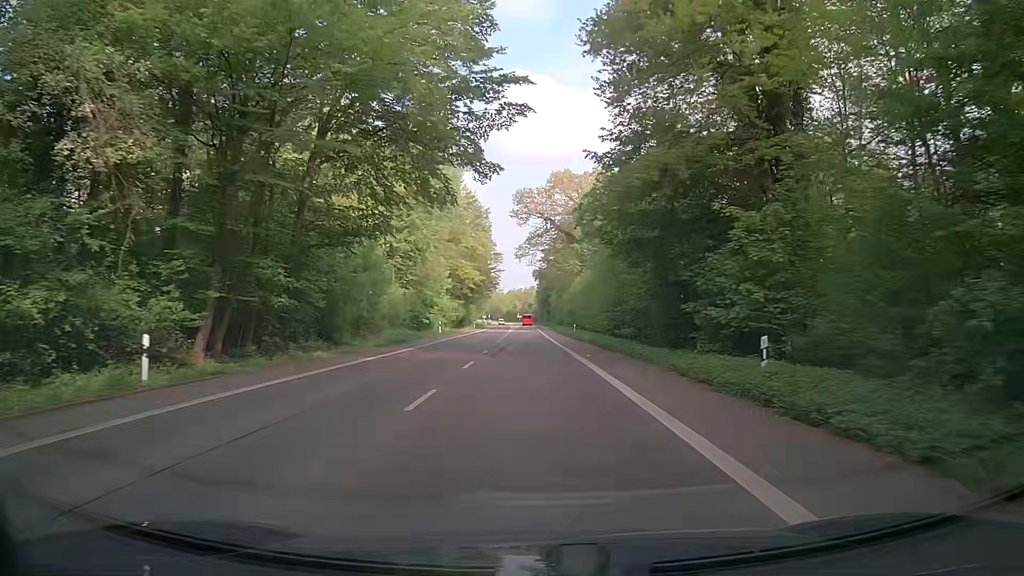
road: secondary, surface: asphalt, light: Day
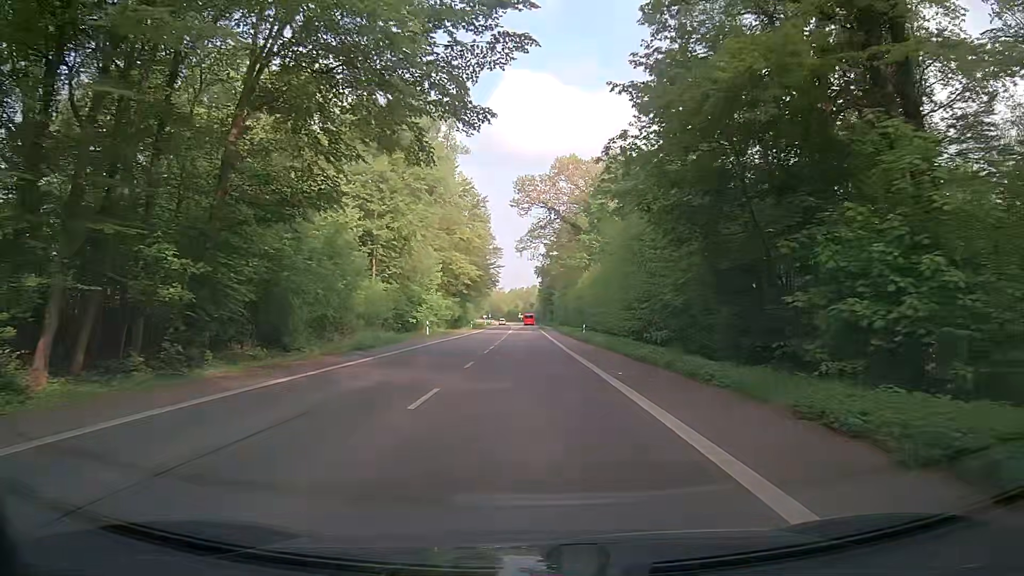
(-0.1, +8.8) m; -1°
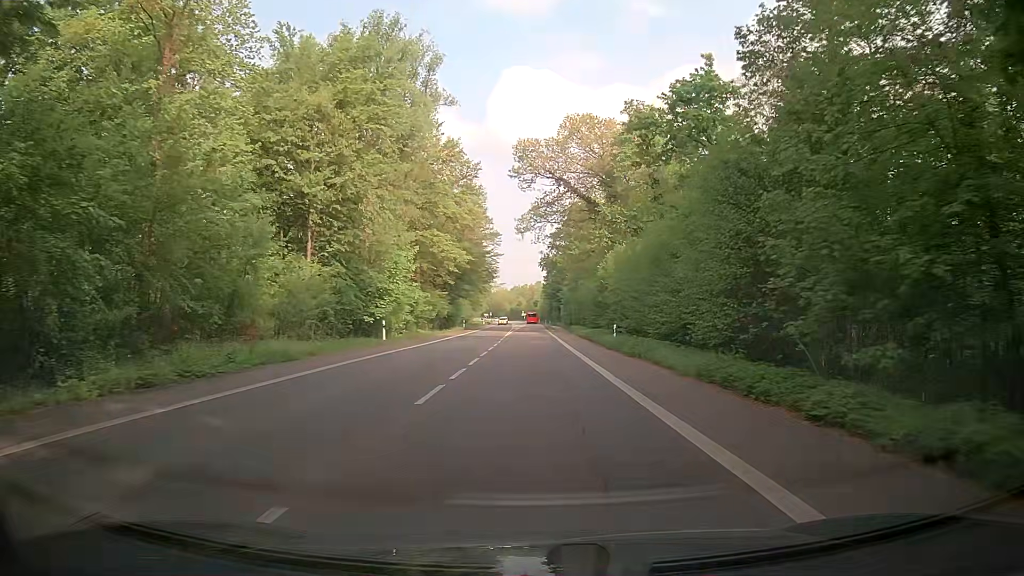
(-0.1, +17.5) m; -1°
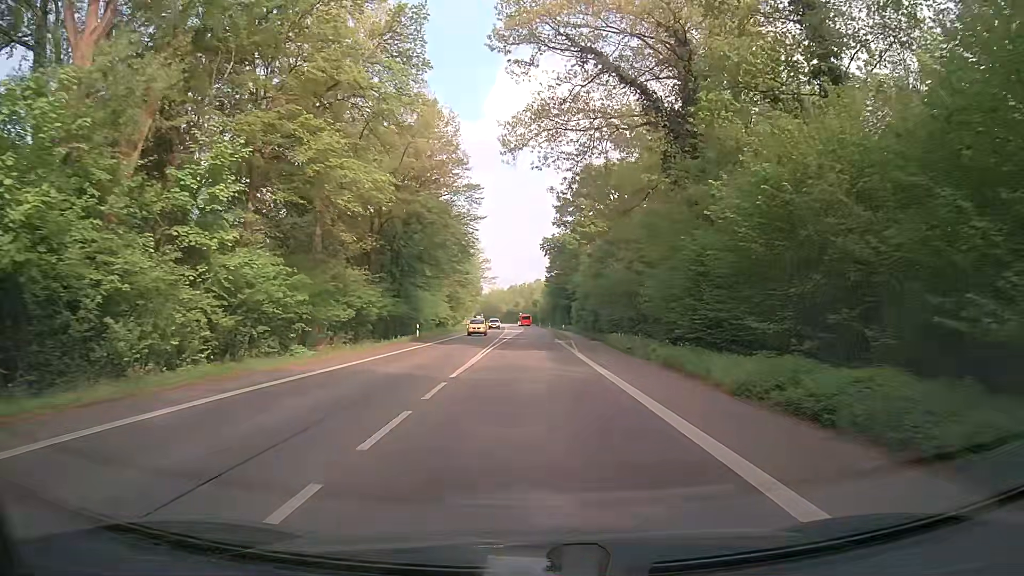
(+0.2, +35.5) m; 0°
